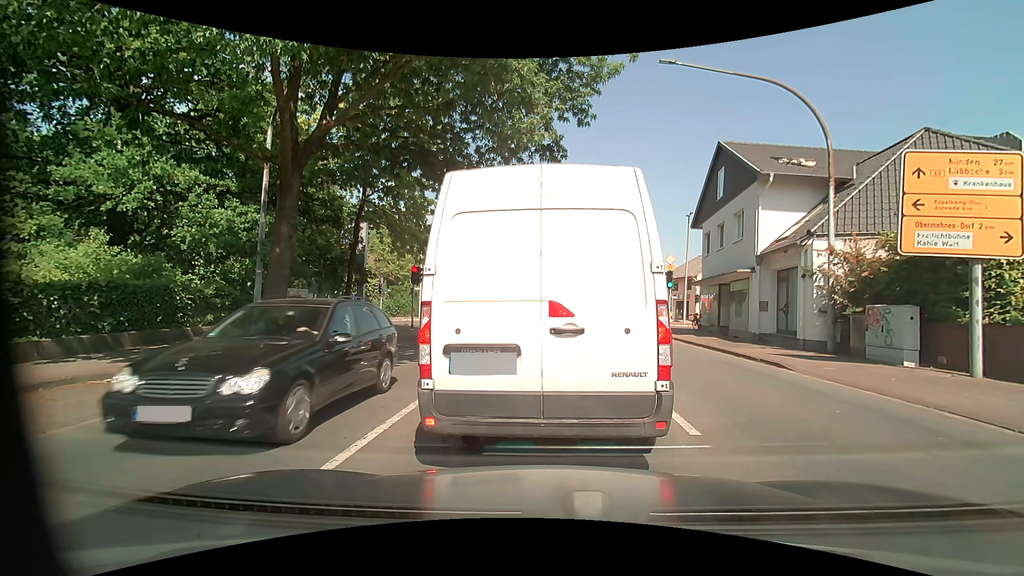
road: primary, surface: asphalt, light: Day
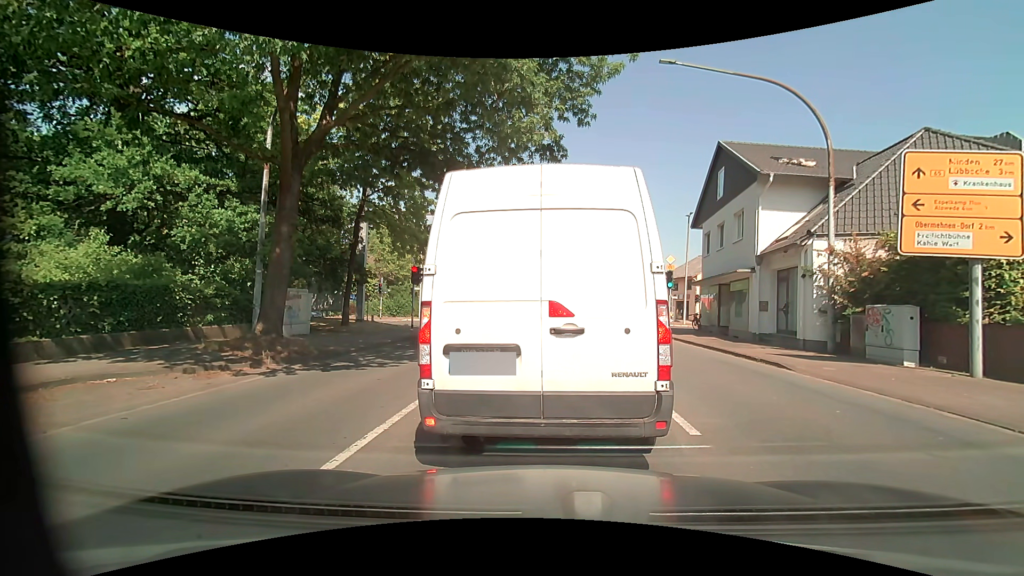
(0.0, 0.0) m; 0°
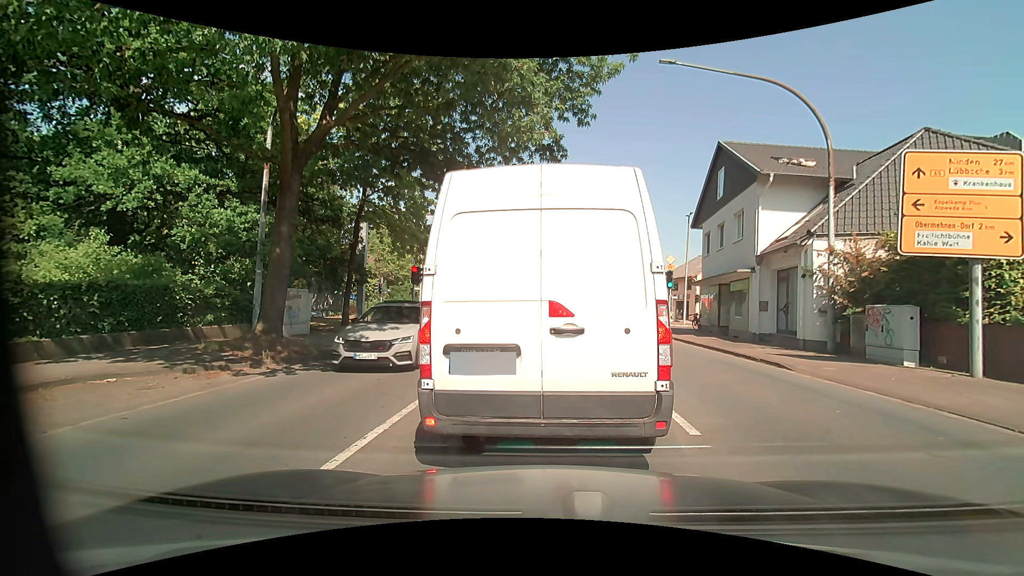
(0.0, 0.0) m; 0°
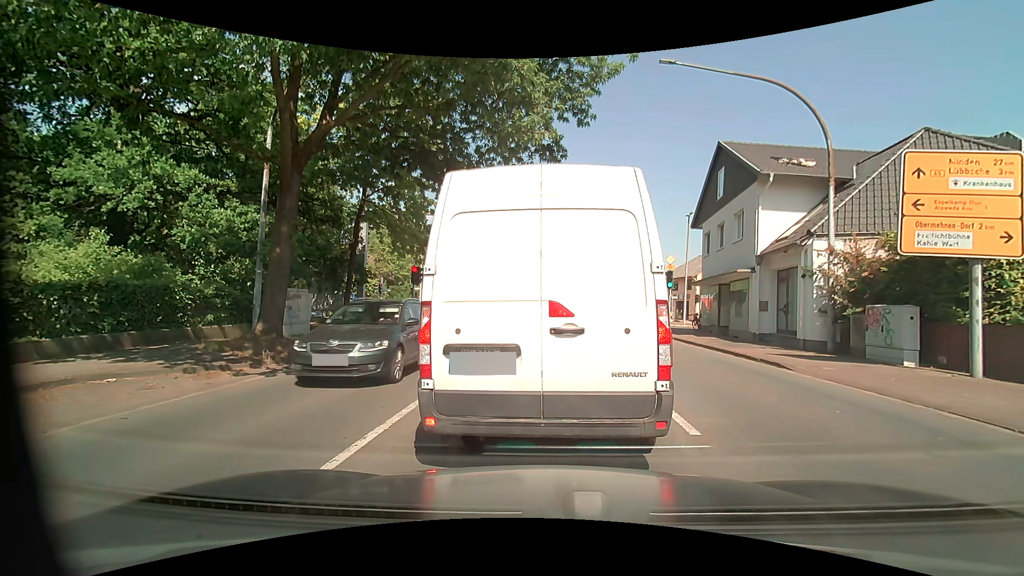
(0.0, 0.0) m; 0°
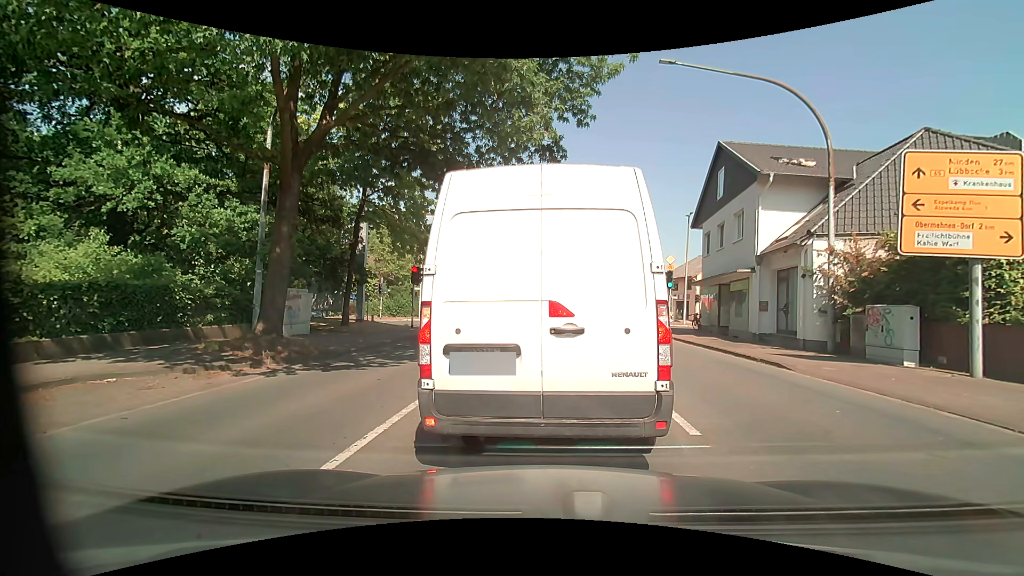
(0.0, 0.0) m; 0°
(0, +10) (0, +20) (0, +30) (-1, +40) (-5, +49) (-15, +51) (-25, +50) (-34, +48) (-44, +47) (-54, +46) m
